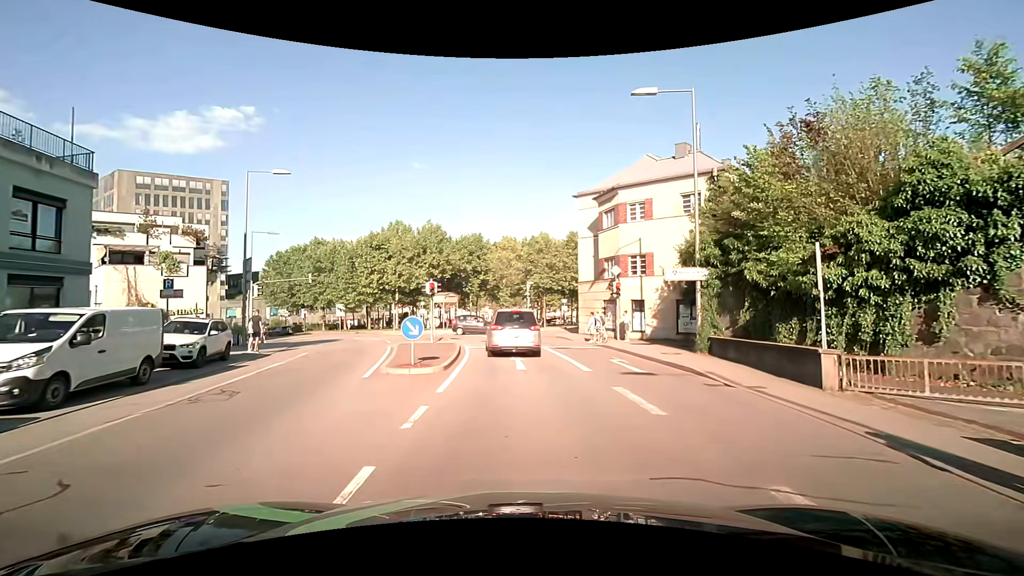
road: tertiary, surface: asphalt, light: Day
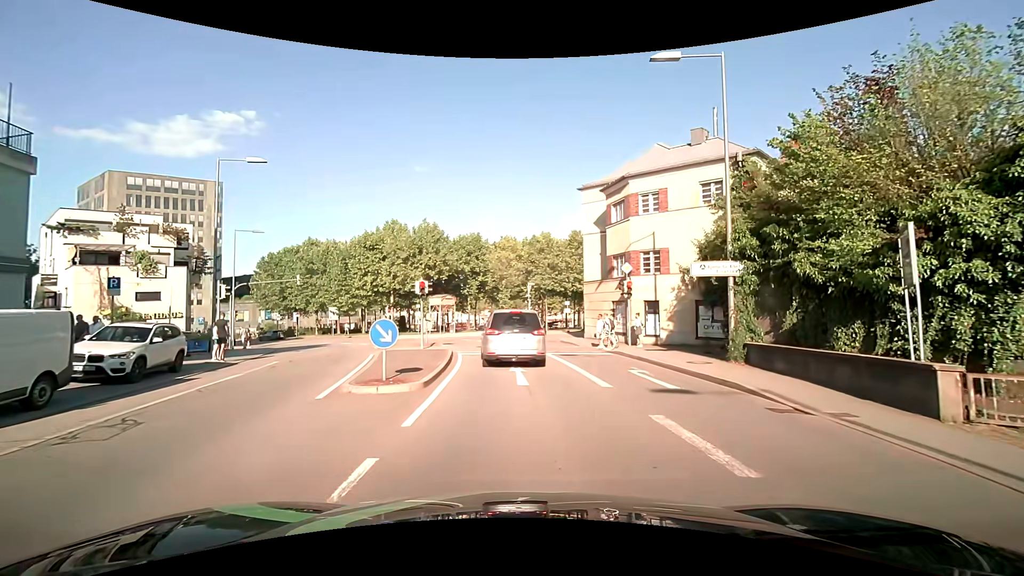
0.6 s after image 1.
(0.0, +2.7) m; -1°
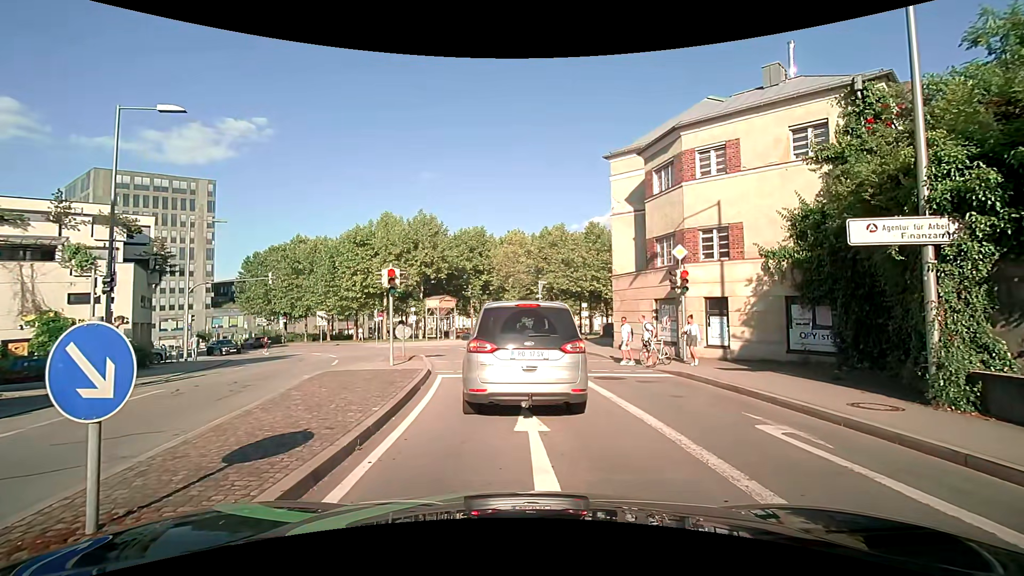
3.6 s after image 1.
(0.0, +6.8) m; 0°
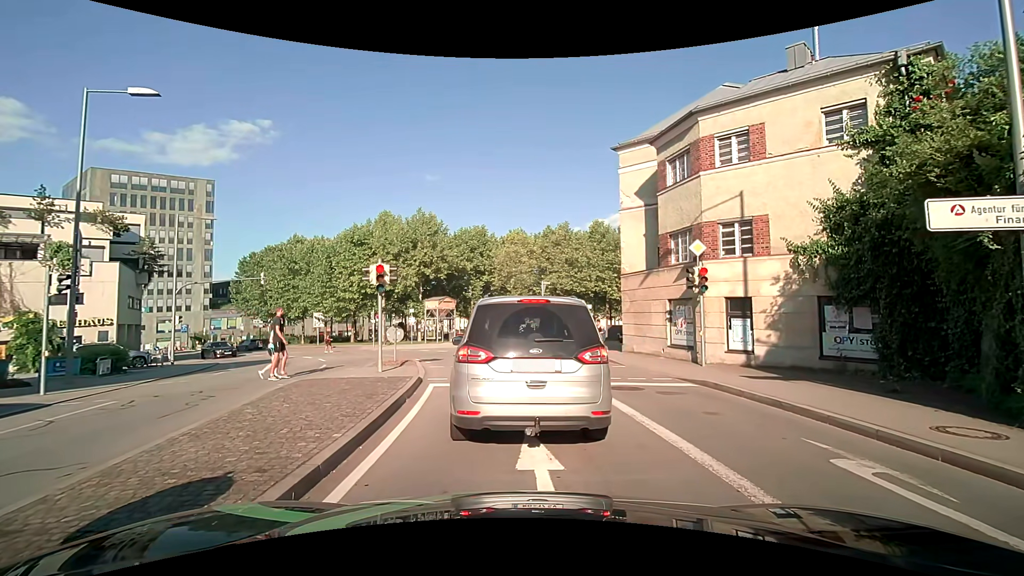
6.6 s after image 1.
(0.0, +1.6) m; 0°
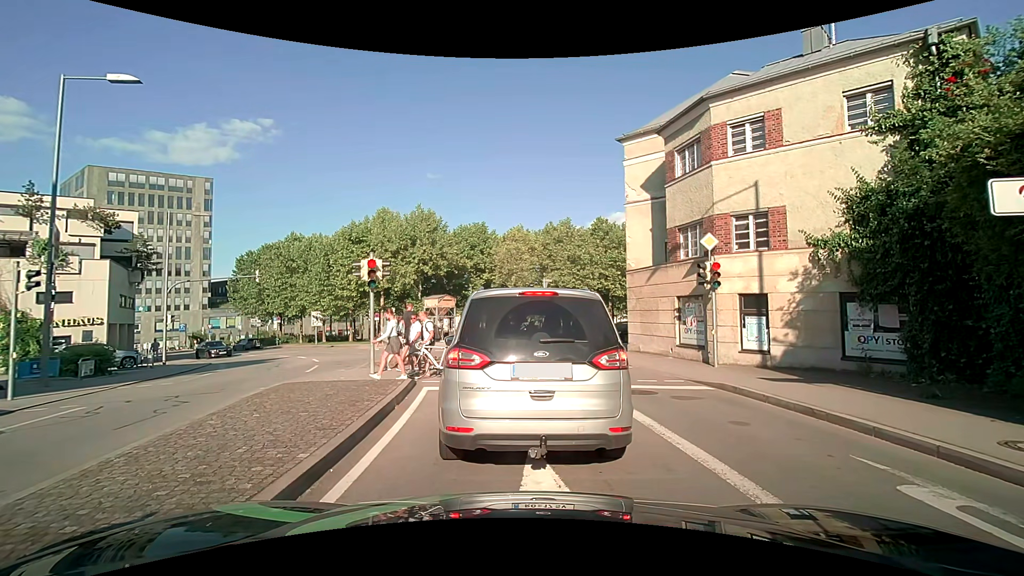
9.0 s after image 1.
(0.0, +1.0) m; 0°
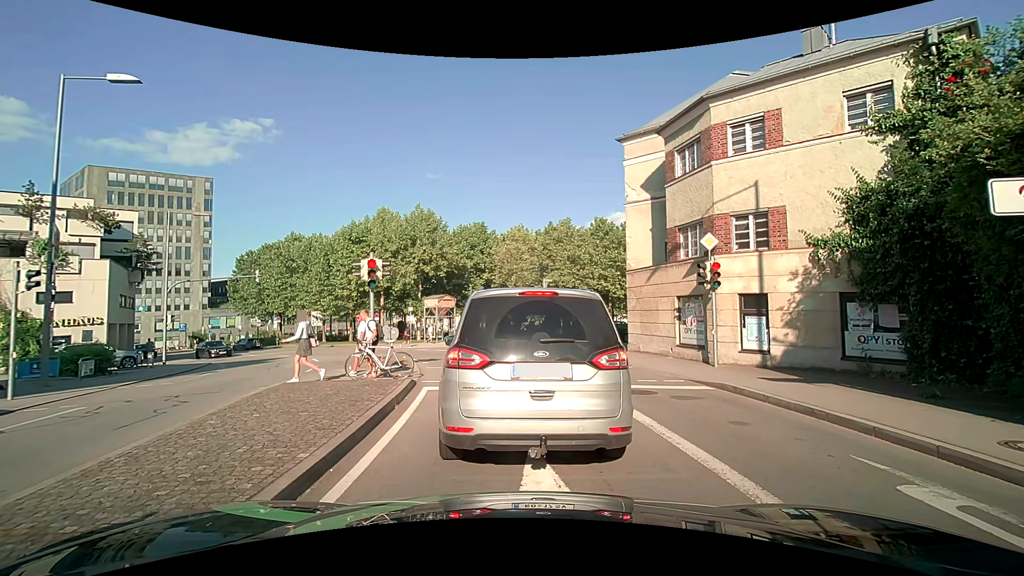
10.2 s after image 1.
(0.0, 0.0) m; 0°
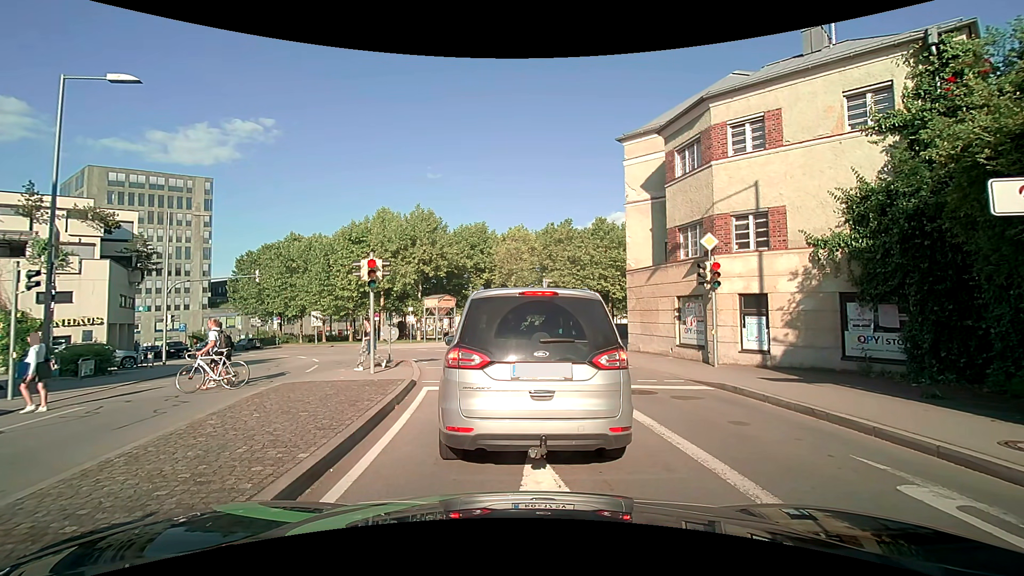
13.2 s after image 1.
(0.0, 0.0) m; 0°
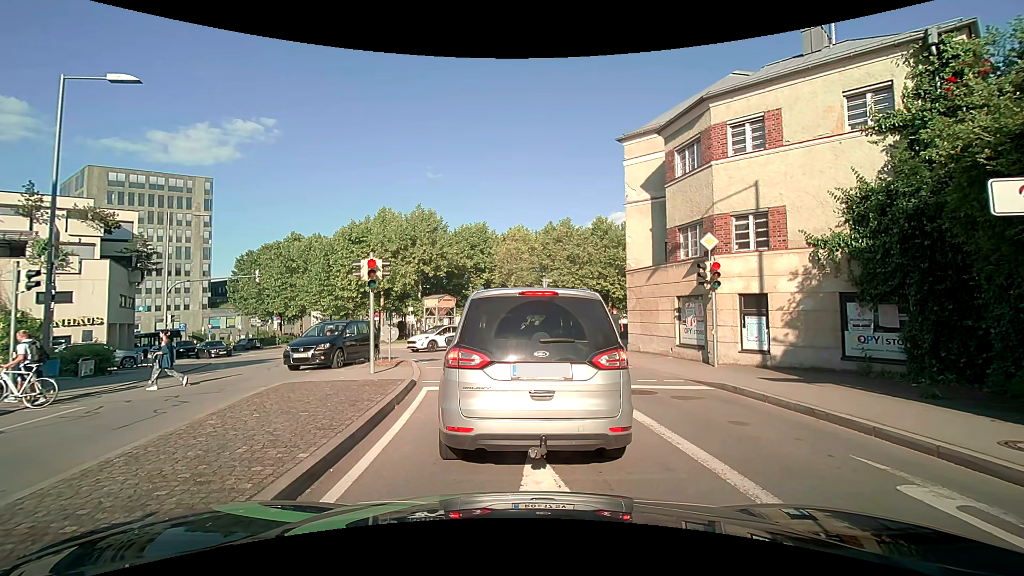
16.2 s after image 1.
(0.0, 0.0) m; 0°
